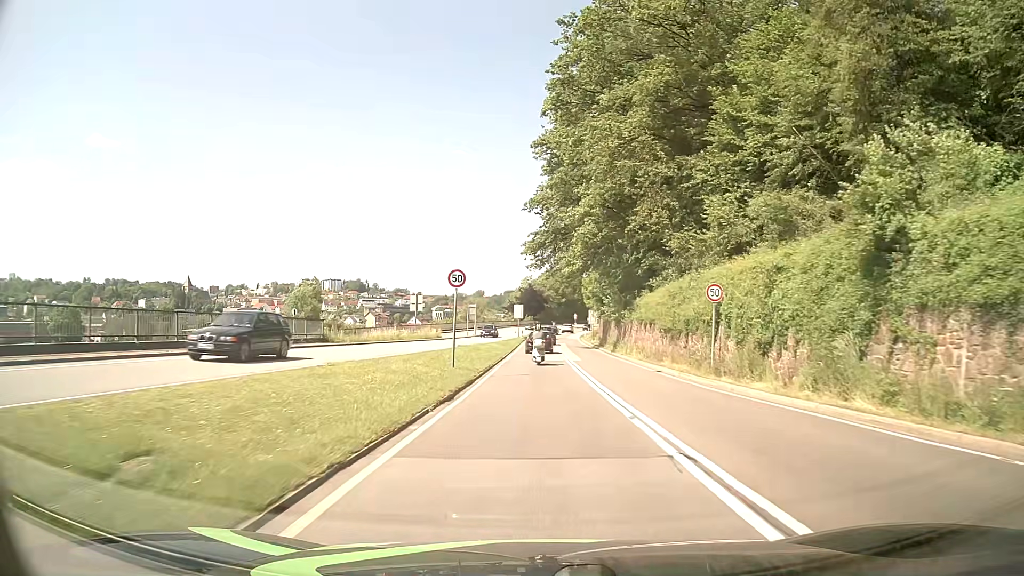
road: primary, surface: asphalt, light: Day
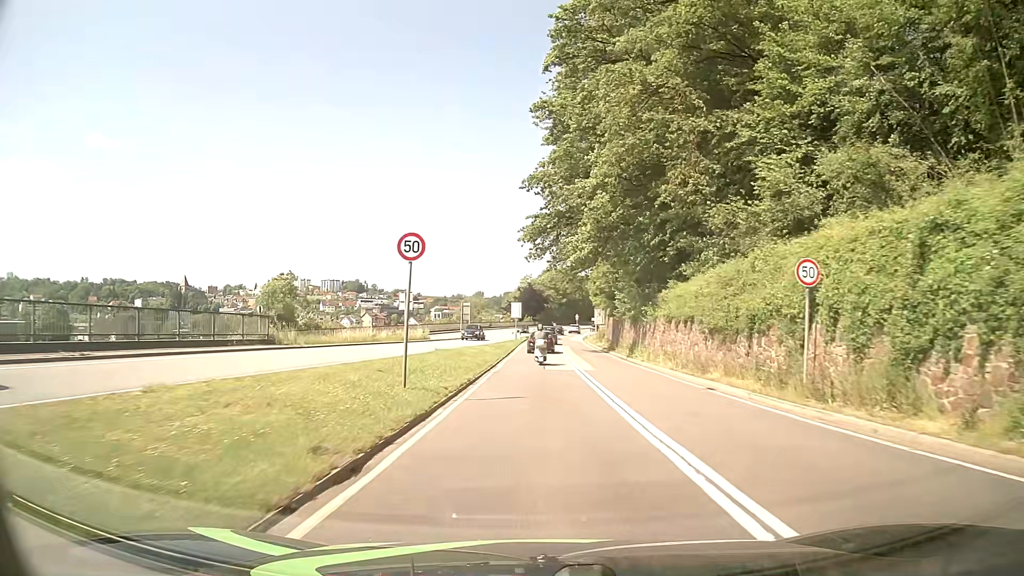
(0.0, +7.9) m; 0°
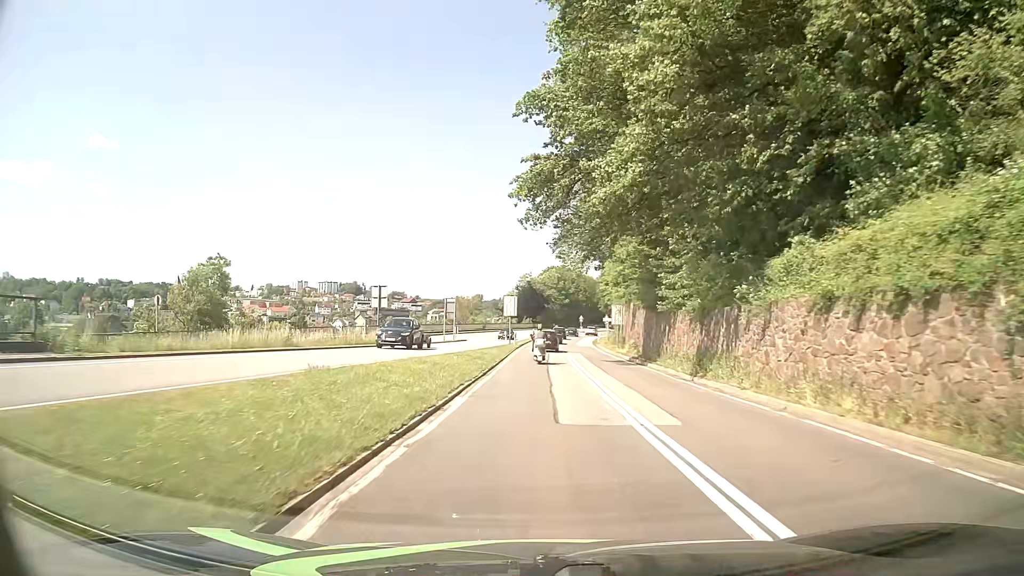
(0.0, +15.6) m; 0°
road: primary_link
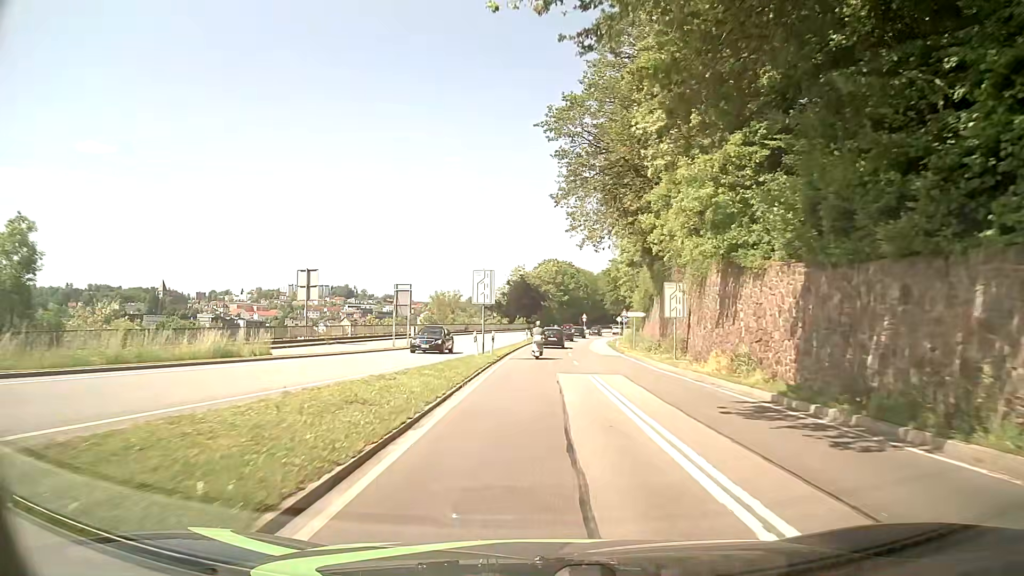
(0.0, +23.0) m; 0°
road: primary
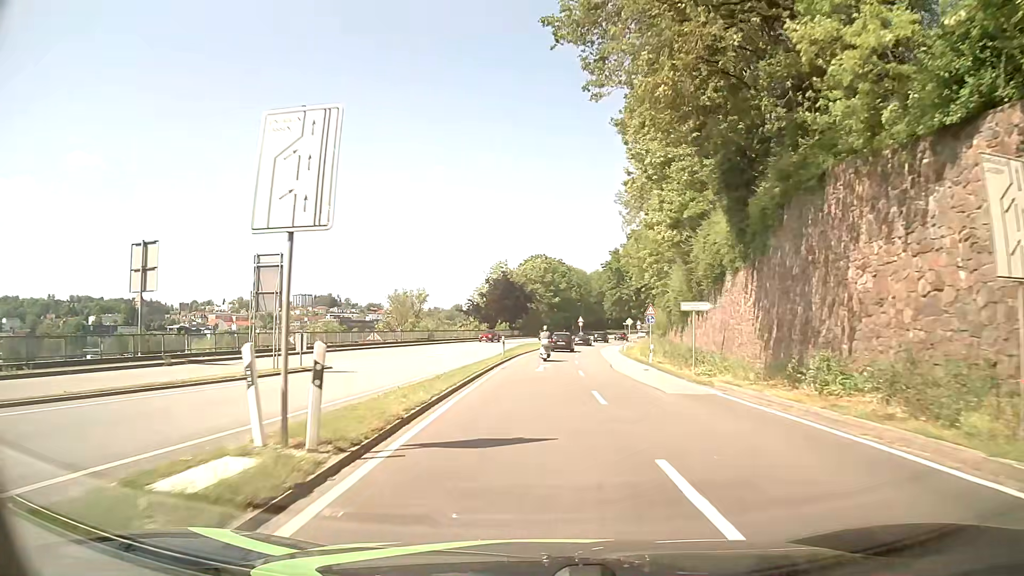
(+0.2, +22.8) m; +1°
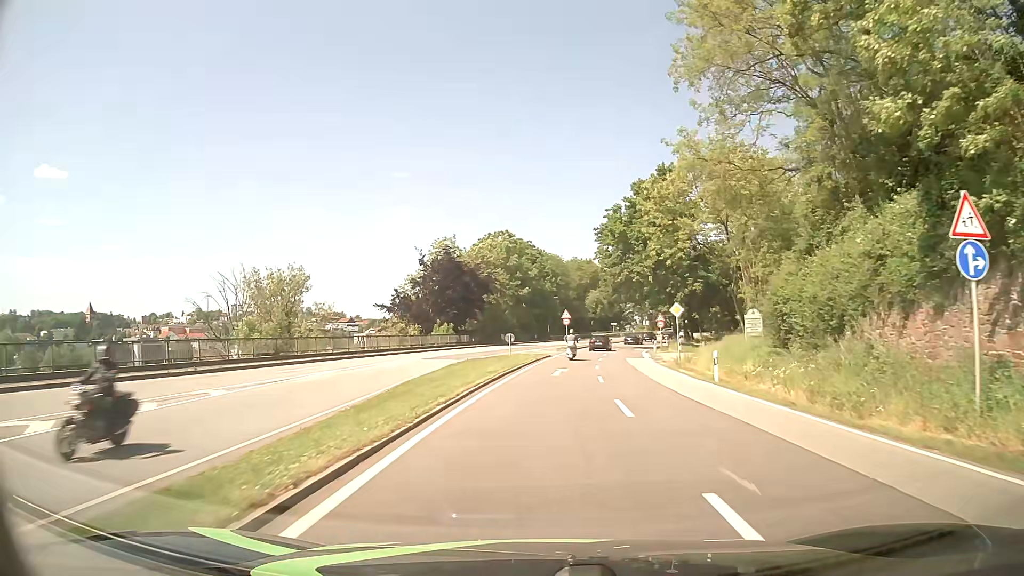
(+0.7, +37.8) m; +3°
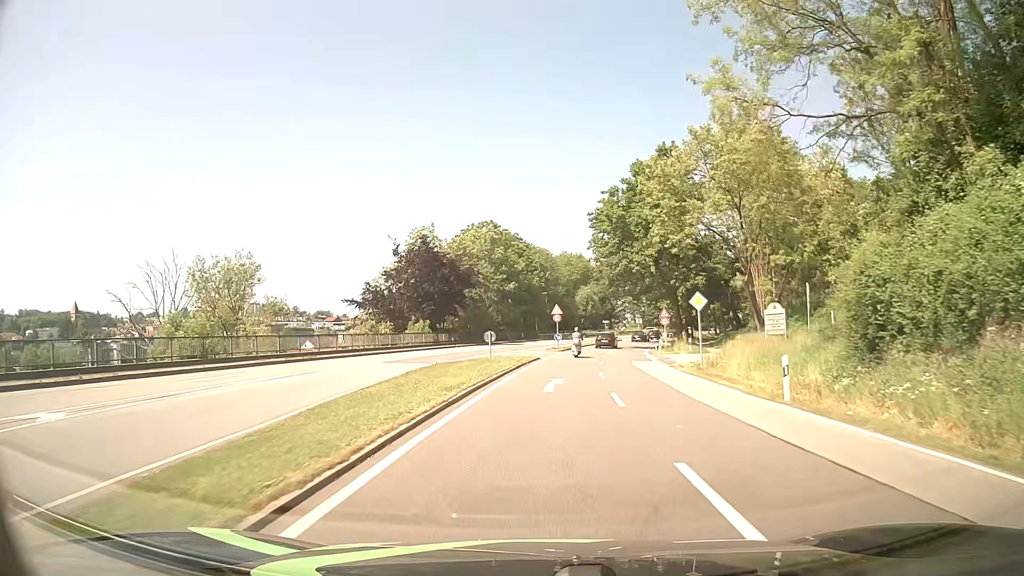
(+0.1, +7.6) m; +1°
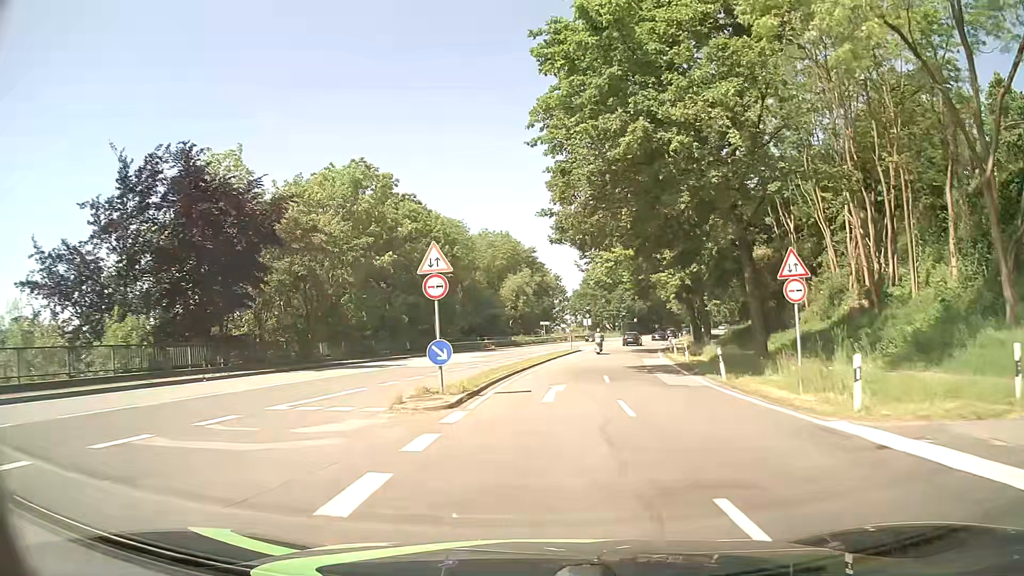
(+2.1, +37.9) m; +6°
(0, +10) (+1, +20) (+2, +30) (+3, +40) (+5, +50) (+7, +59) (+10, +69) (+12, +79) (+15, +88) (+19, +98) m
